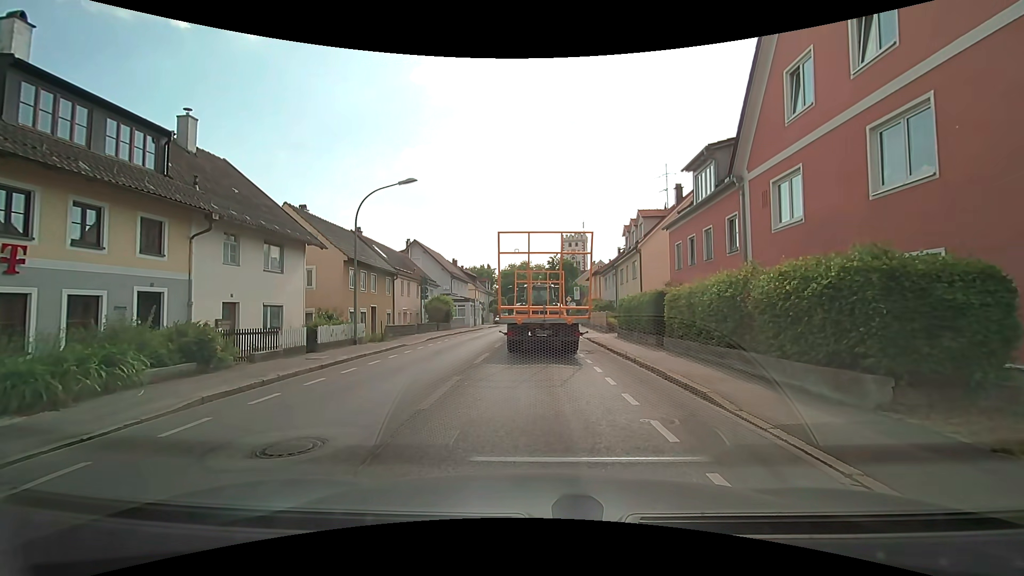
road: secondary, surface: asphalt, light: Day
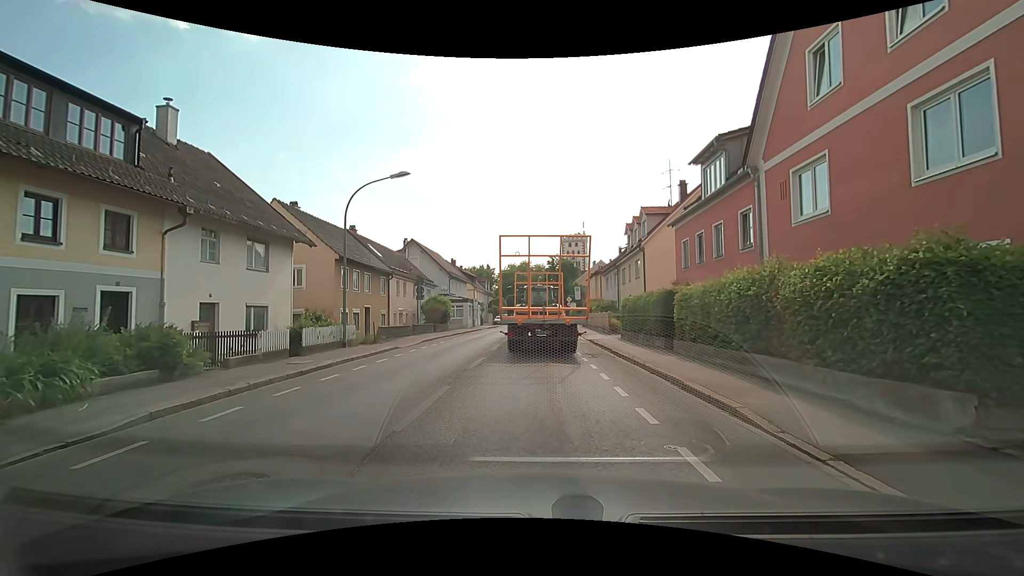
(0.0, +1.3) m; +1°
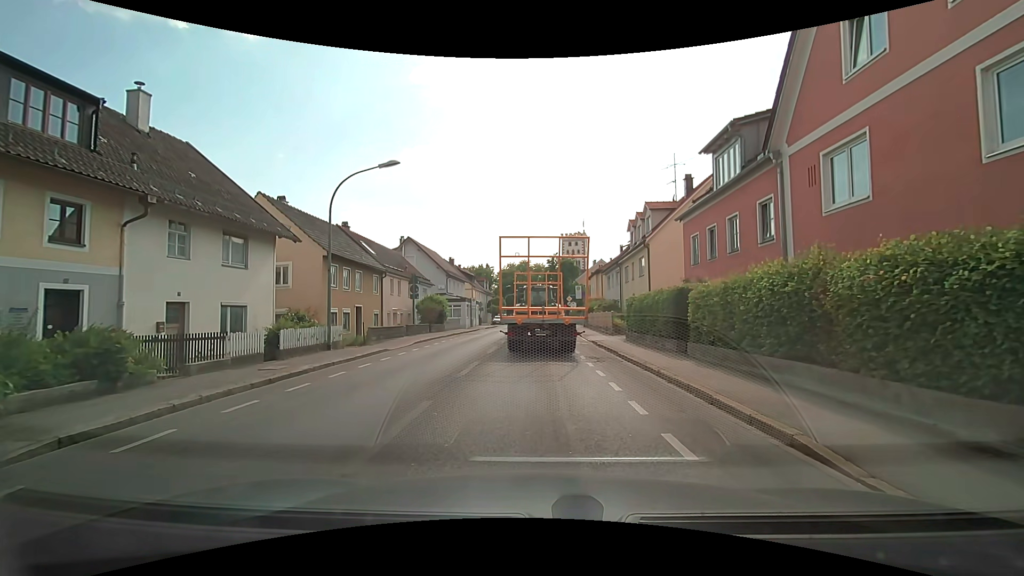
(0.0, +1.5) m; -1°
